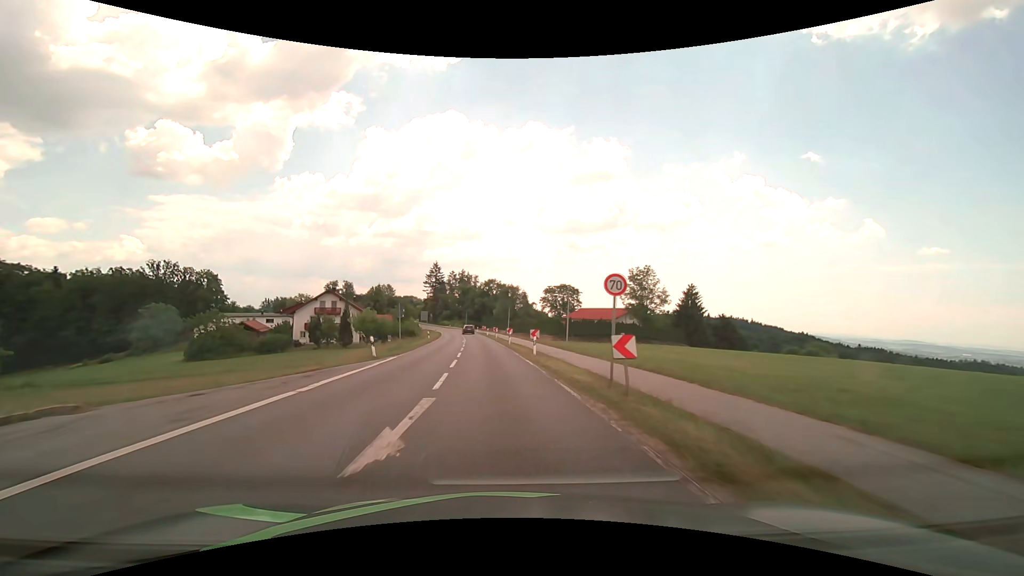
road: secondary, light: Day
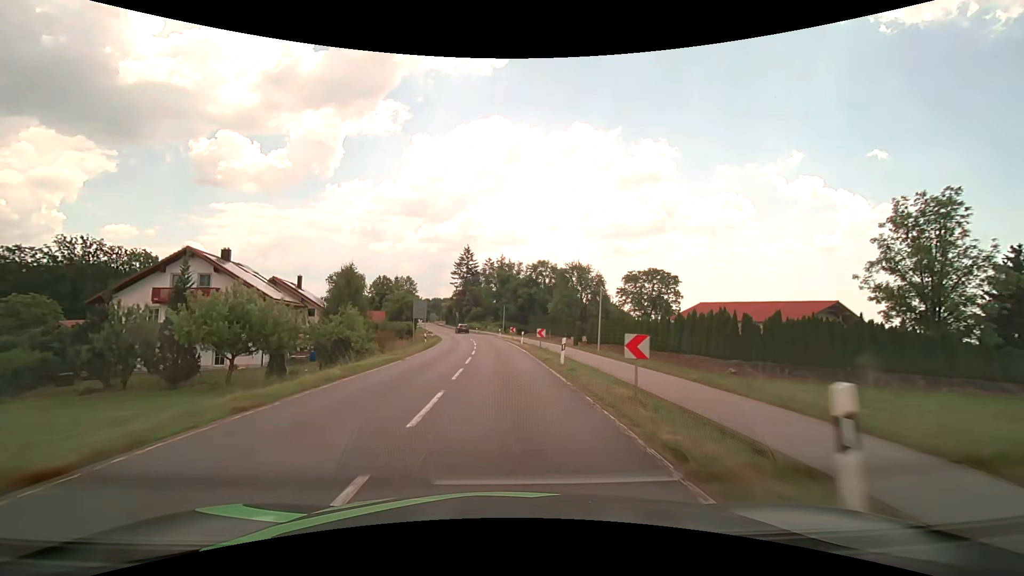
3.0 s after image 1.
(-3.3, +53.9) m; -5°
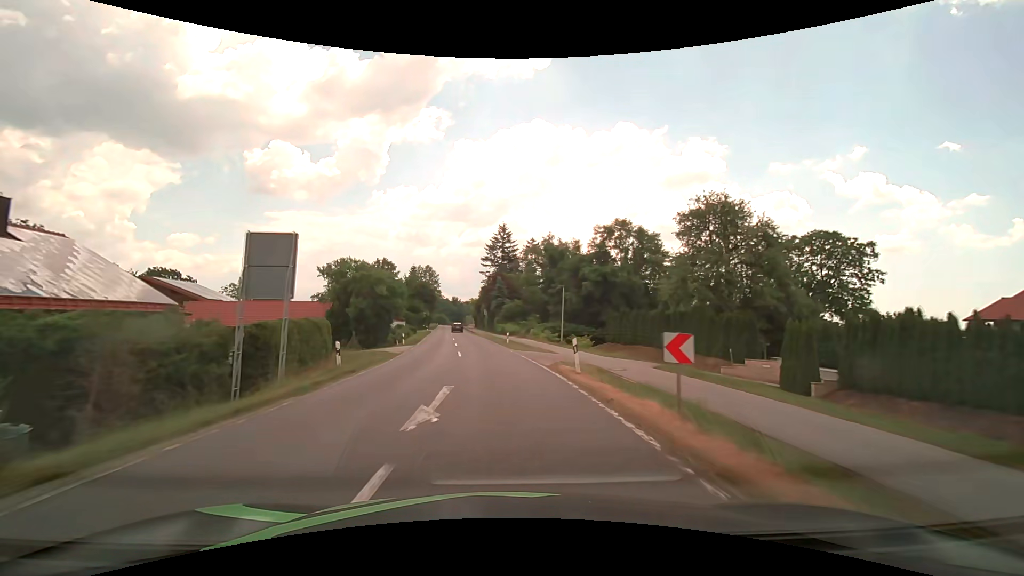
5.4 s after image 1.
(-1.4, +42.9) m; -5°
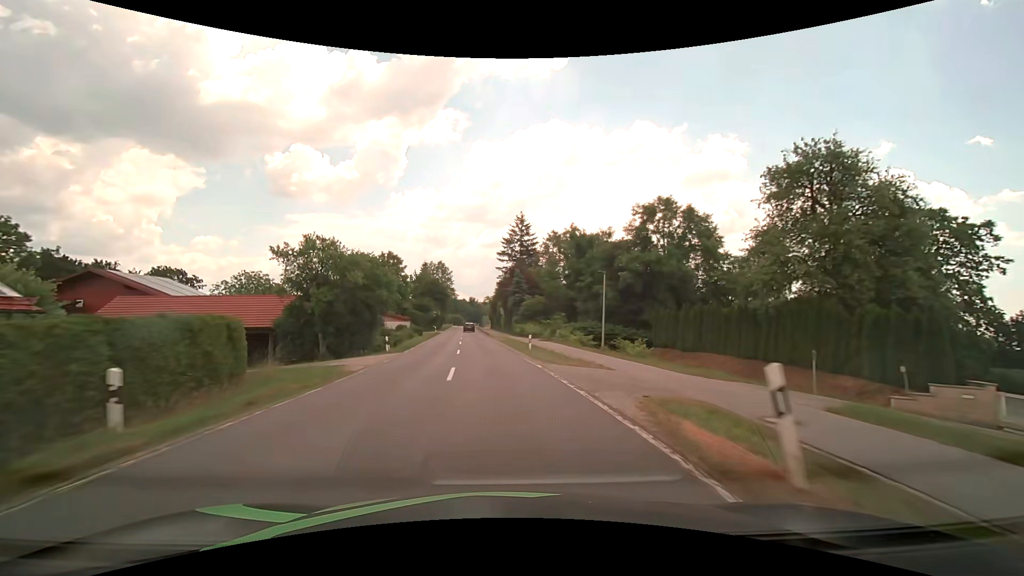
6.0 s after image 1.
(-0.2, +10.7) m; -3°
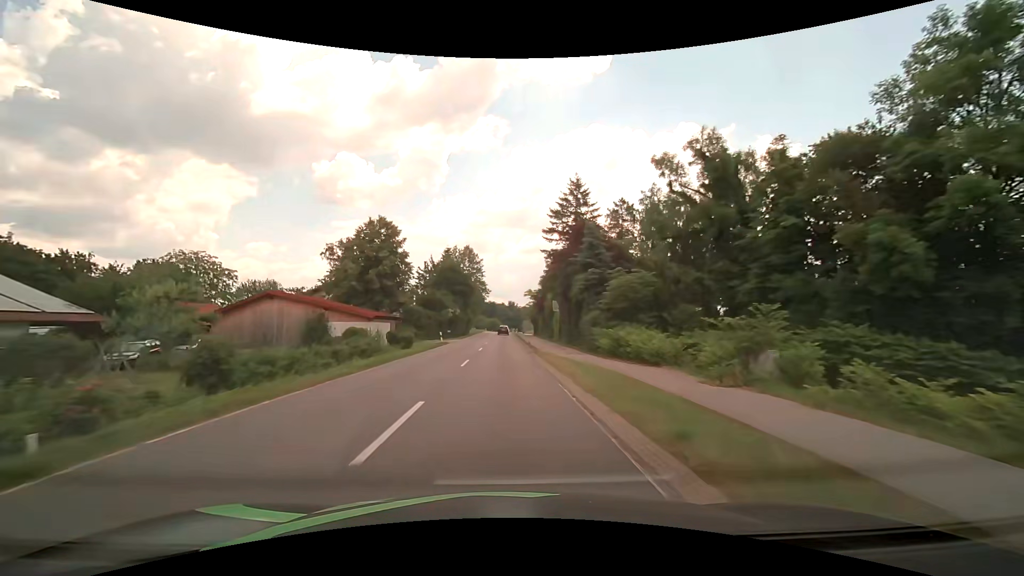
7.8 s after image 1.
(-1.3, +32.1) m; -5°
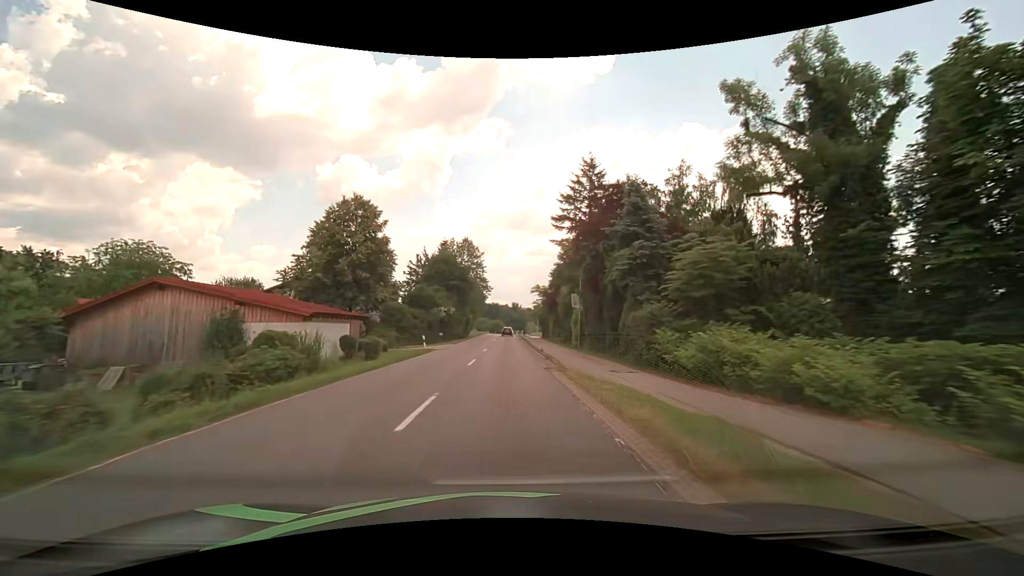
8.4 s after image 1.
(0.0, +10.7) m; 0°
